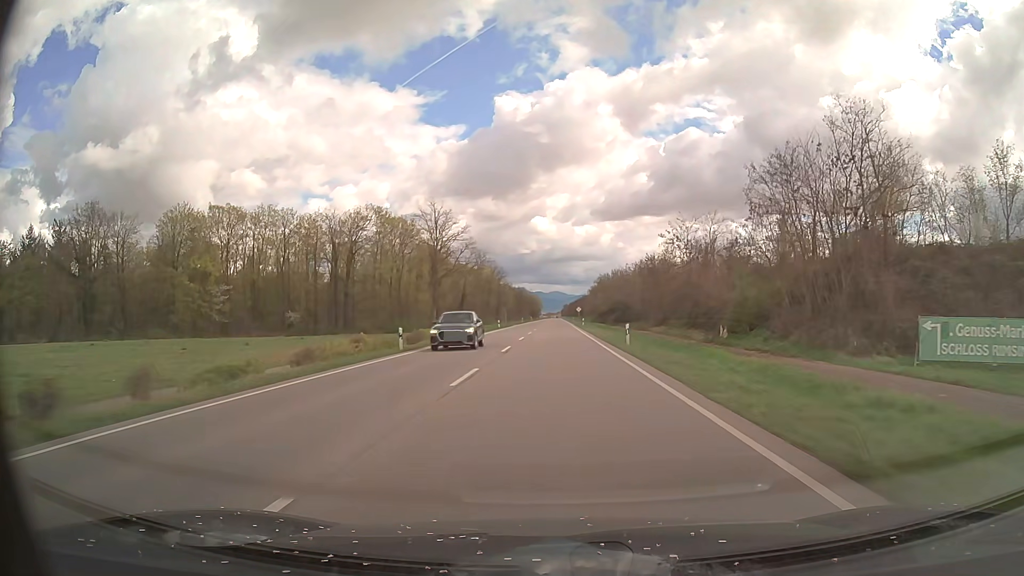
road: primary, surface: asphalt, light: Day
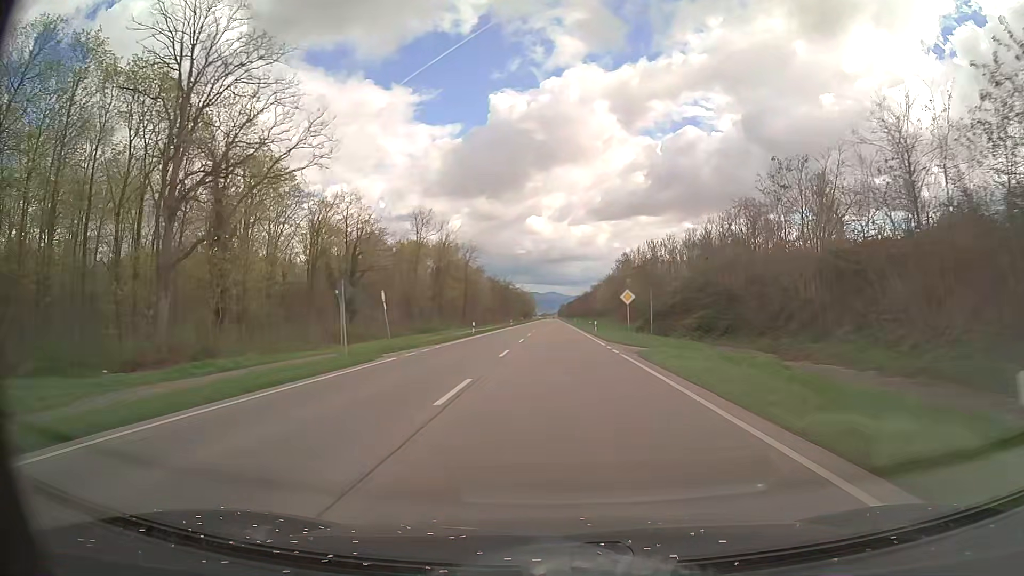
(0.0, +75.1) m; 0°
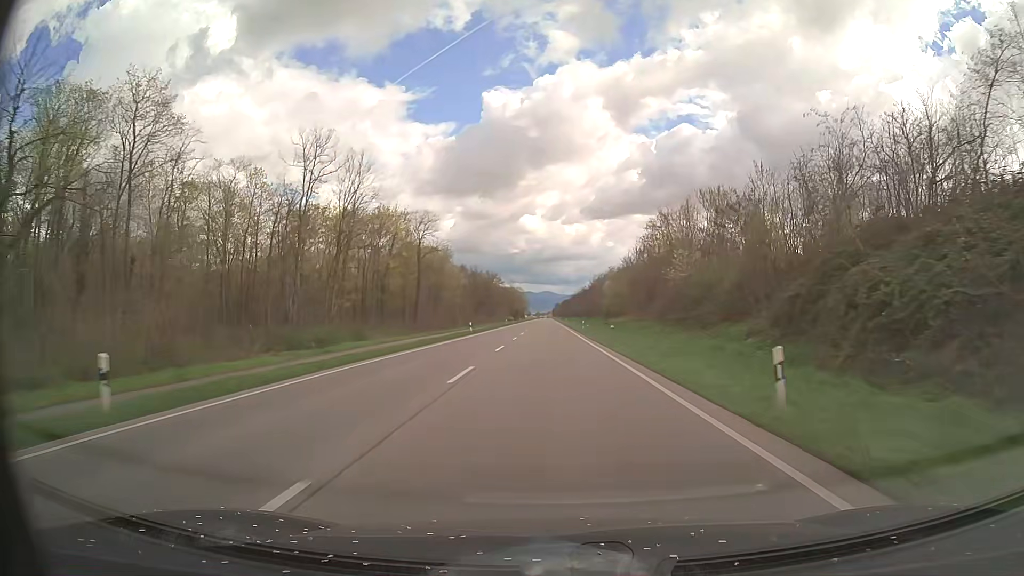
(+0.3, +45.0) m; +1°
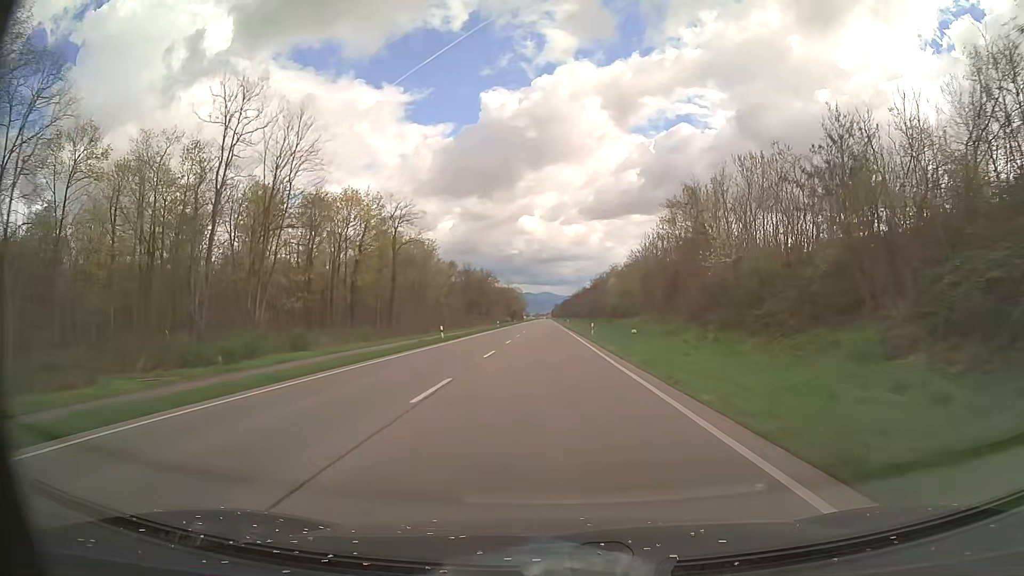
(0.0, +15.0) m; 0°
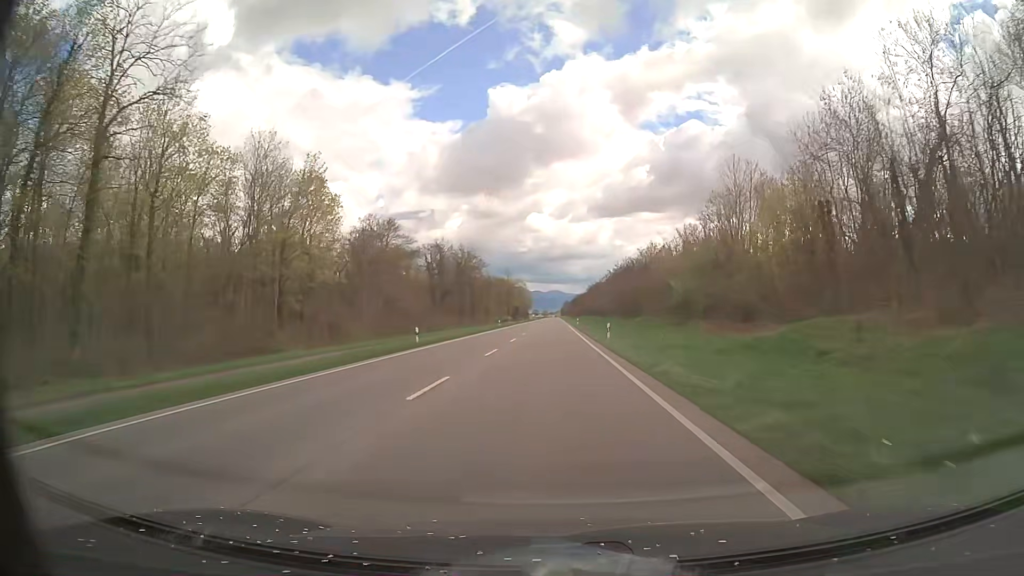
(-0.3, +60.1) m; -1°
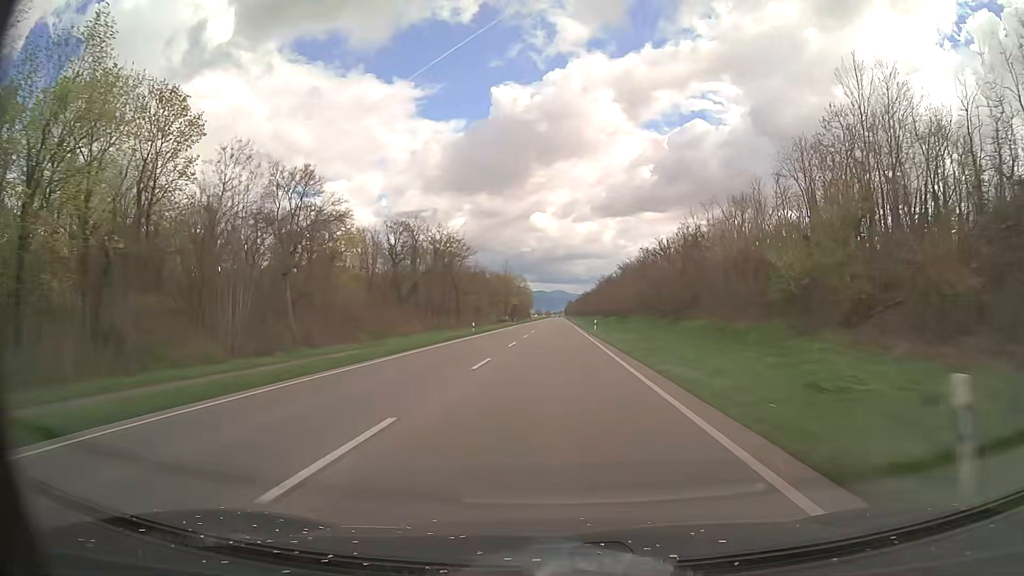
(-0.2, +30.1) m; -1°
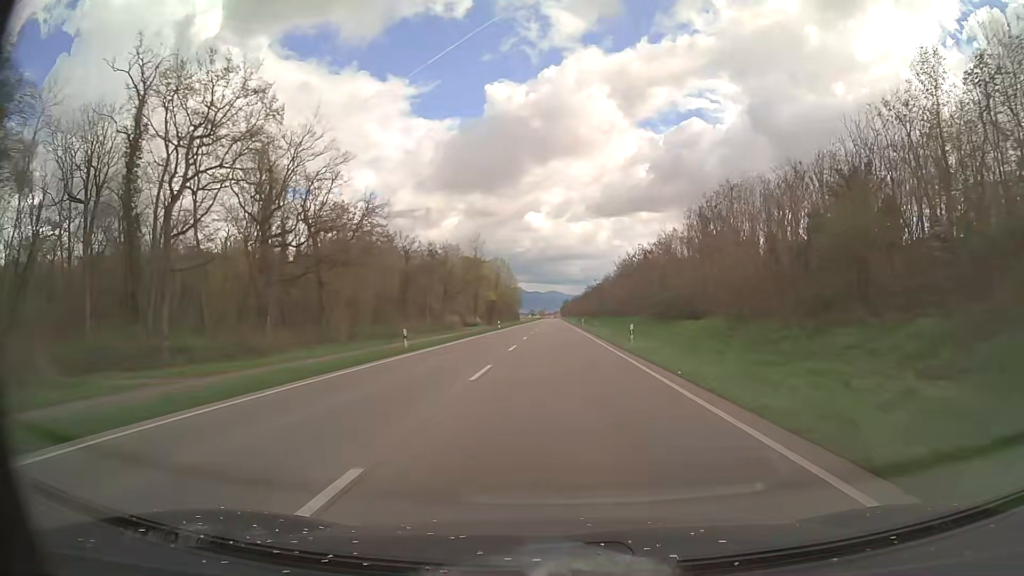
(+0.2, +75.2) m; +1°
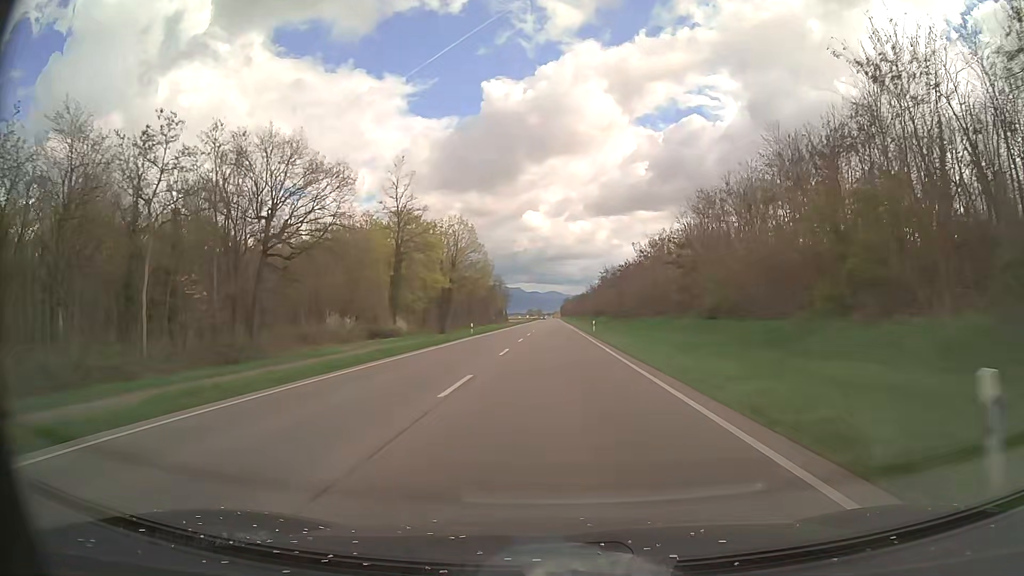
(+0.3, +75.3) m; 0°
(0, +10) (0, +20) (0, +30) (0, +40) (0, +50) (0, +60) (0, +70) (0, +80) (0, +90) (0, +100) m
